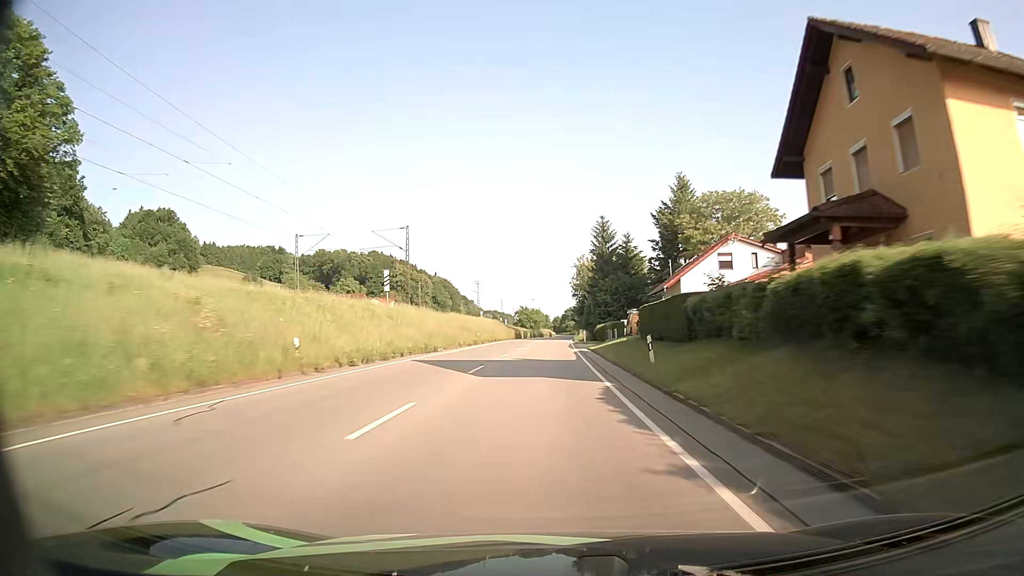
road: primary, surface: asphalt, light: Day
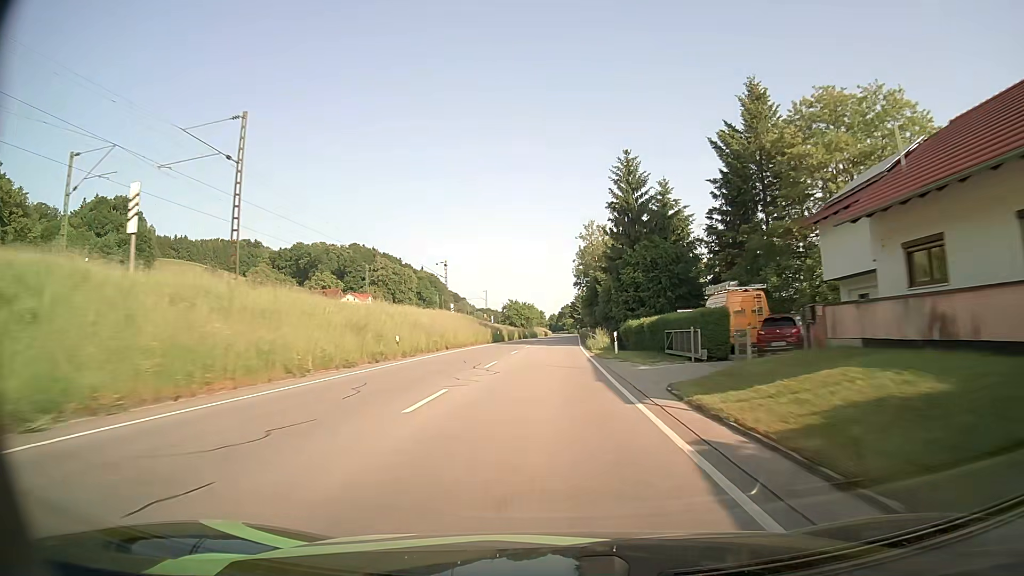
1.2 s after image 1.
(+0.1, +34.0) m; 0°
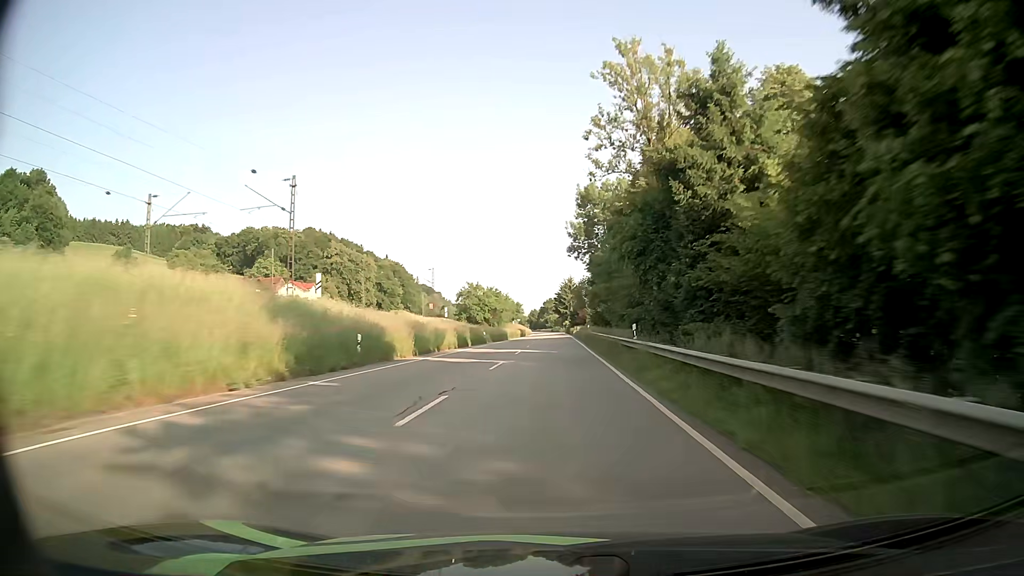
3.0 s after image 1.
(+0.5, +50.6) m; +1°
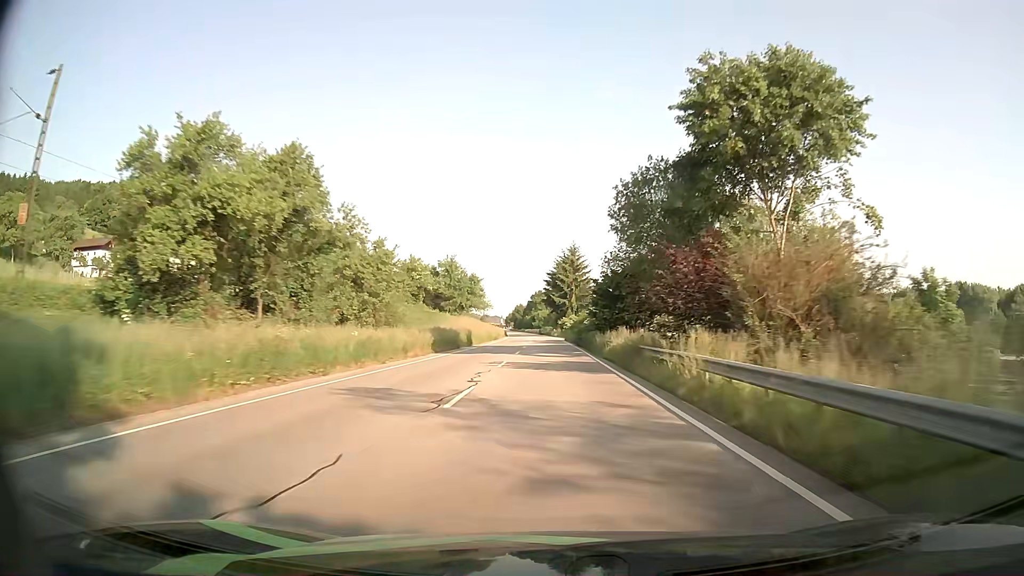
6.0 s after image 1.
(+0.9, +83.3) m; +1°
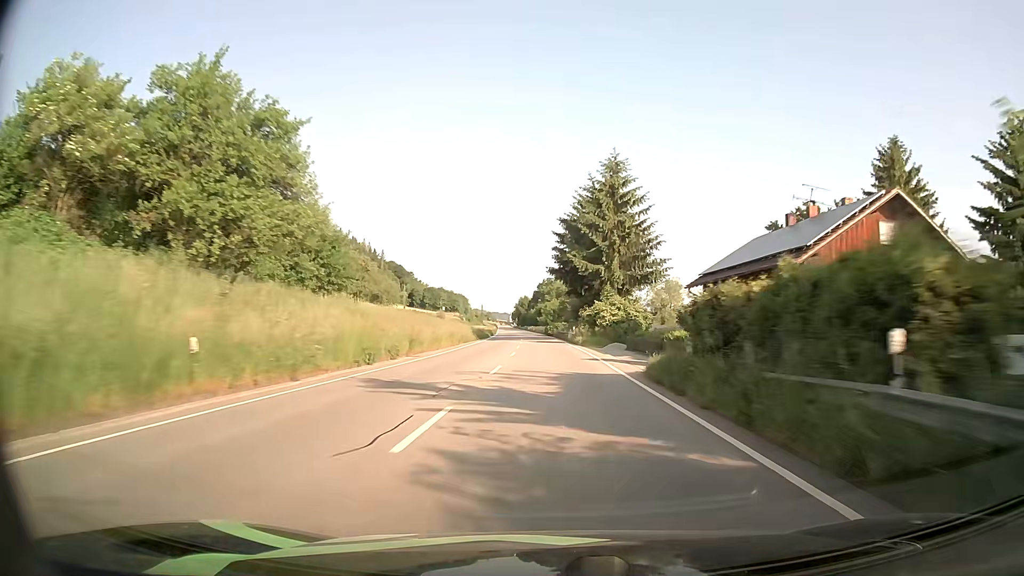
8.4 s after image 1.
(-0.3, +65.5) m; -1°
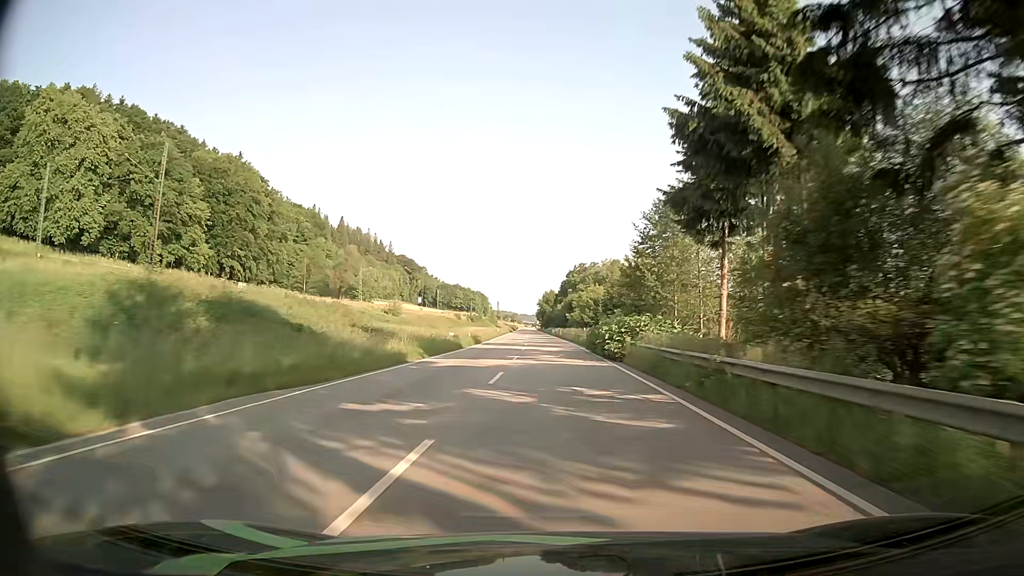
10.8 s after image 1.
(-1.0, +64.5) m; -2°
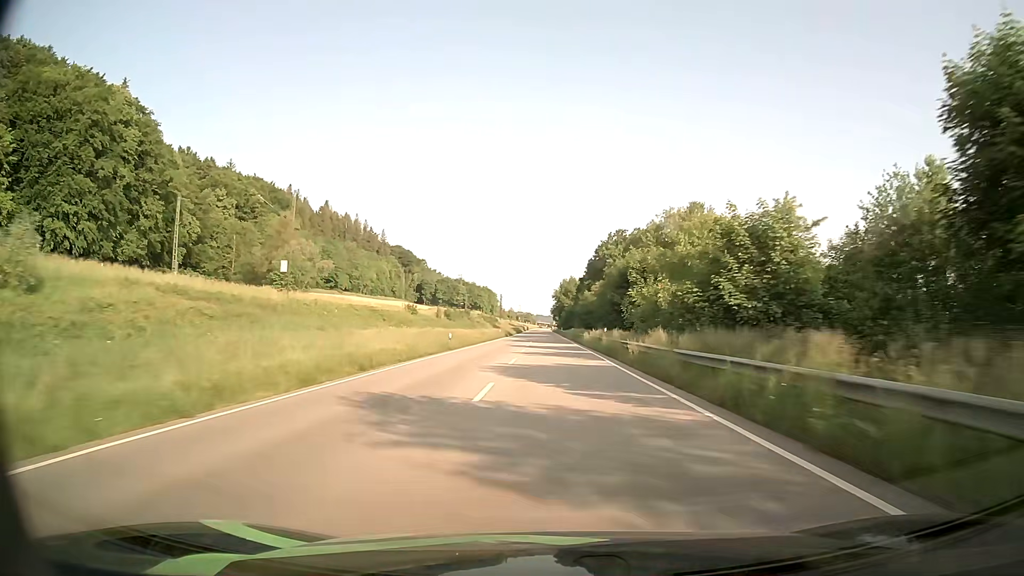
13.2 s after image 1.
(-0.8, +65.3) m; -1°
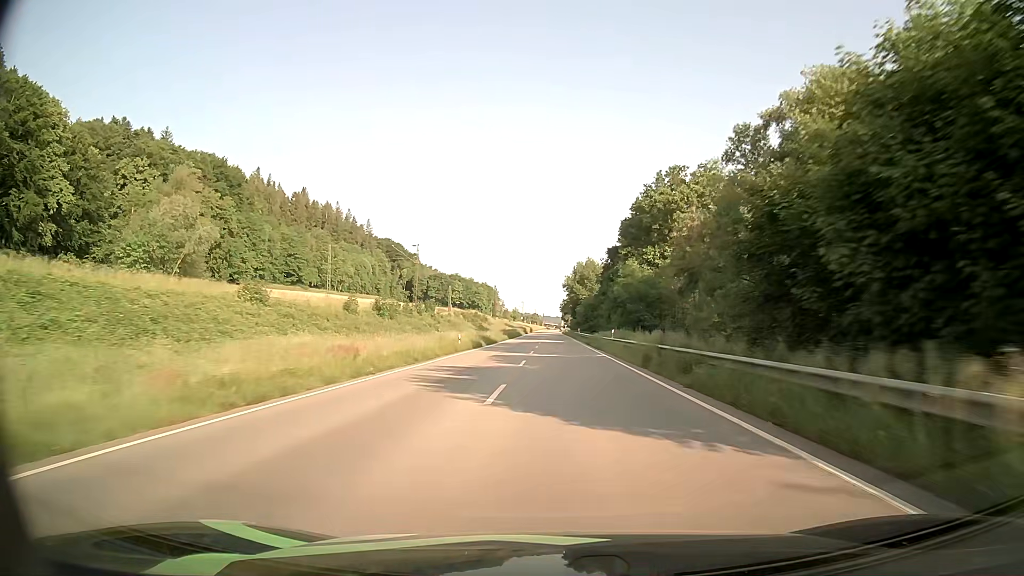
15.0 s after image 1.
(-0.3, +49.4) m; -1°
(0, +10) (0, +20) (0, +30) (0, +40) (0, +50) (0, +60) (0, +70) (+1, +80) (+1, +90) (+1, +100) m
